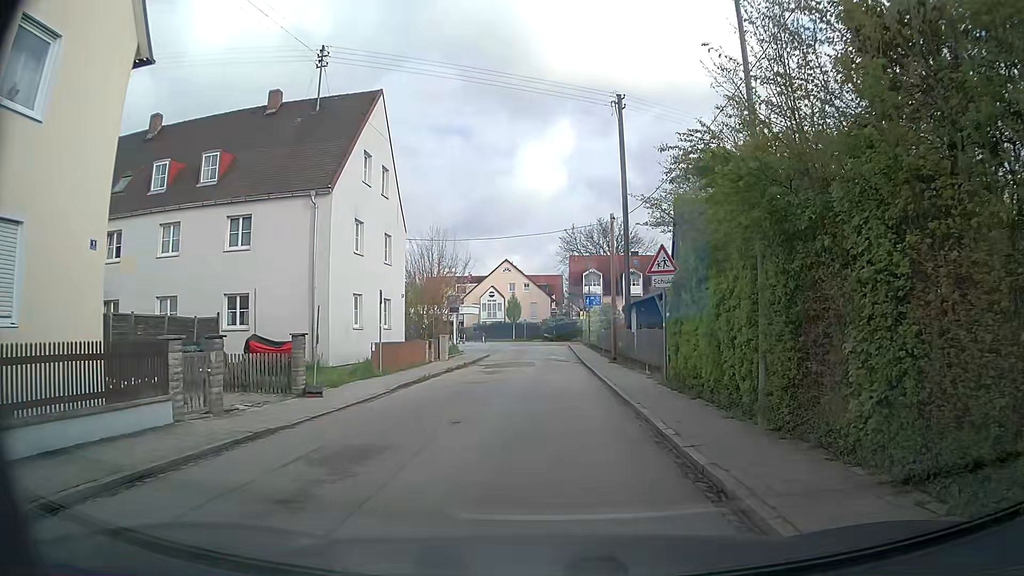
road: residential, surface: asphalt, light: Day
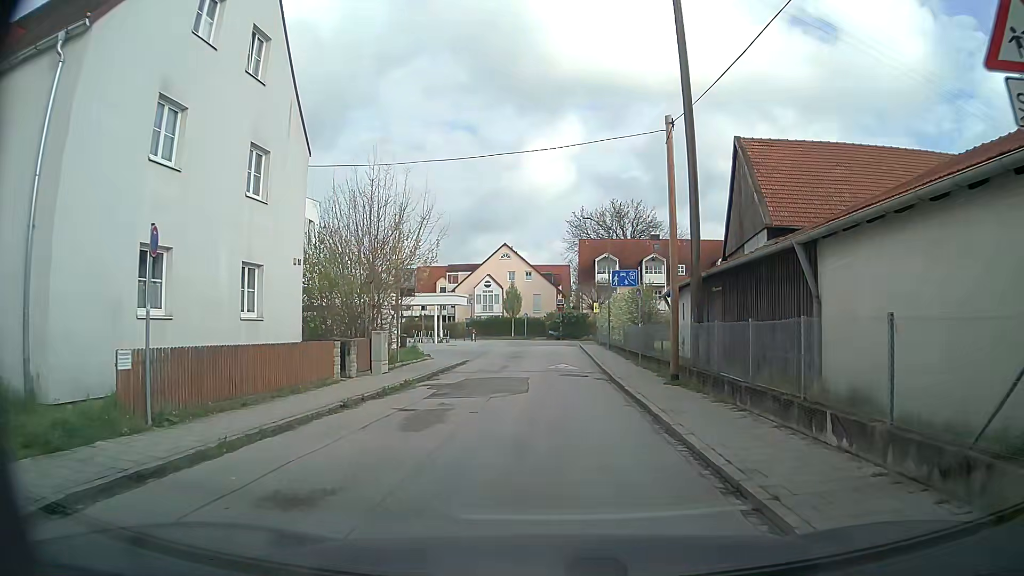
(-0.3, +13.8) m; -1°
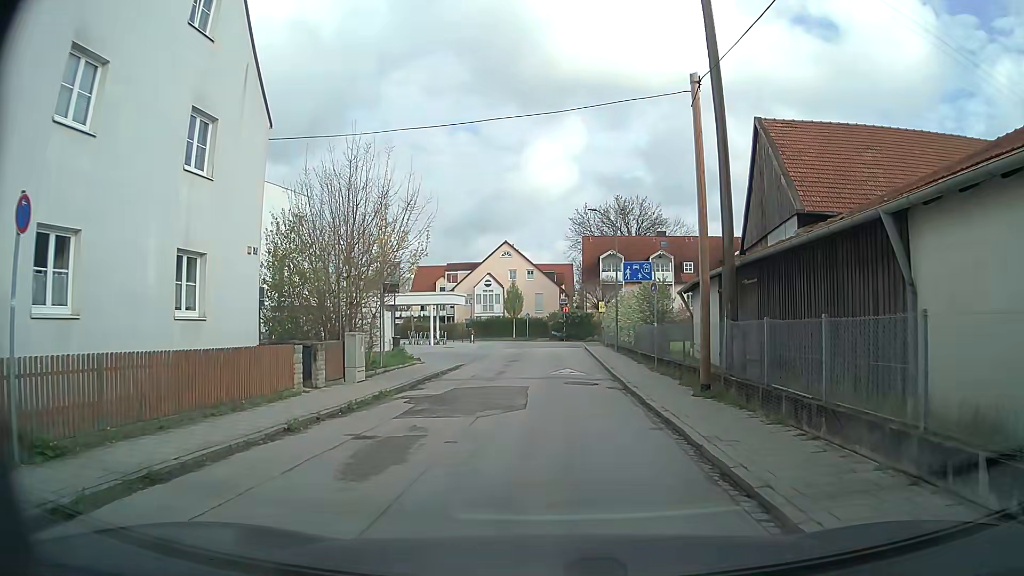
(0.0, +3.0) m; -1°
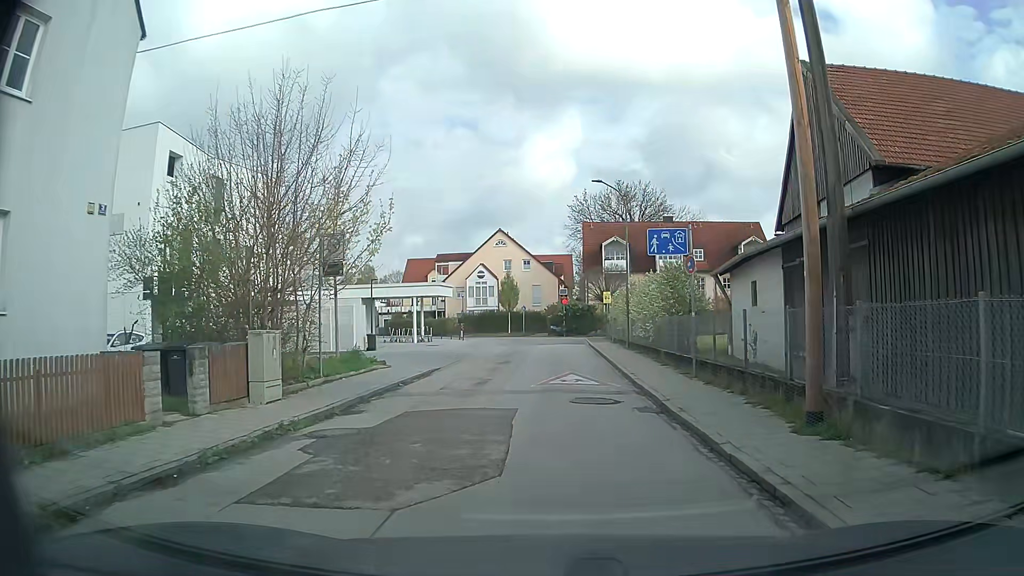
(+0.1, +5.7) m; +1°
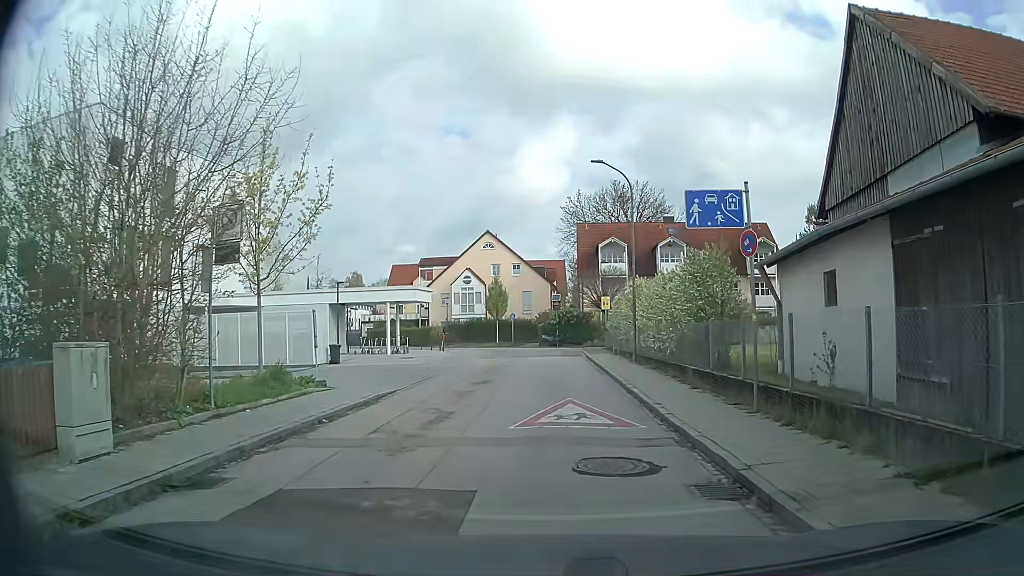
(+0.1, +5.1) m; +2°
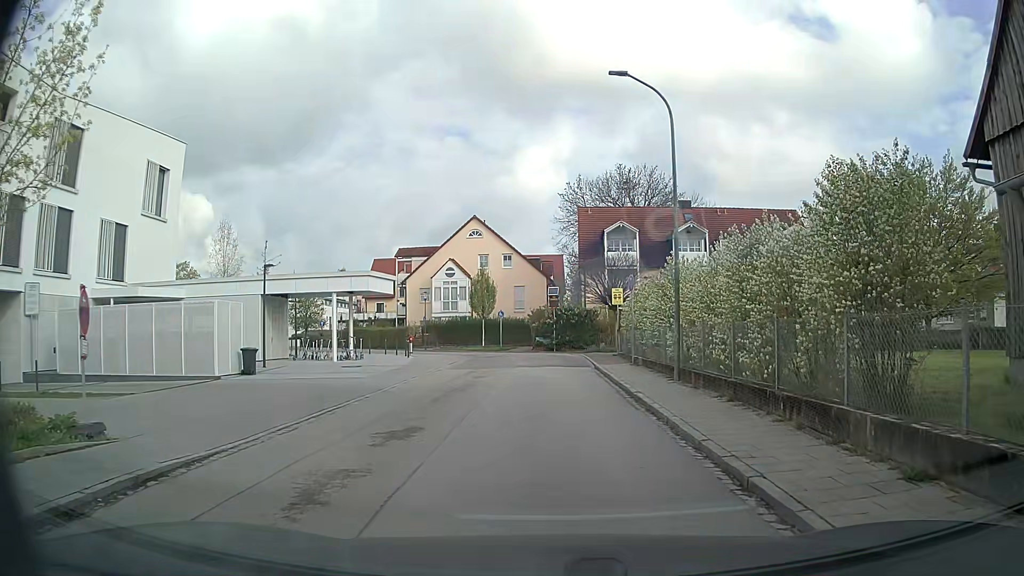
(-0.1, +9.2) m; 0°
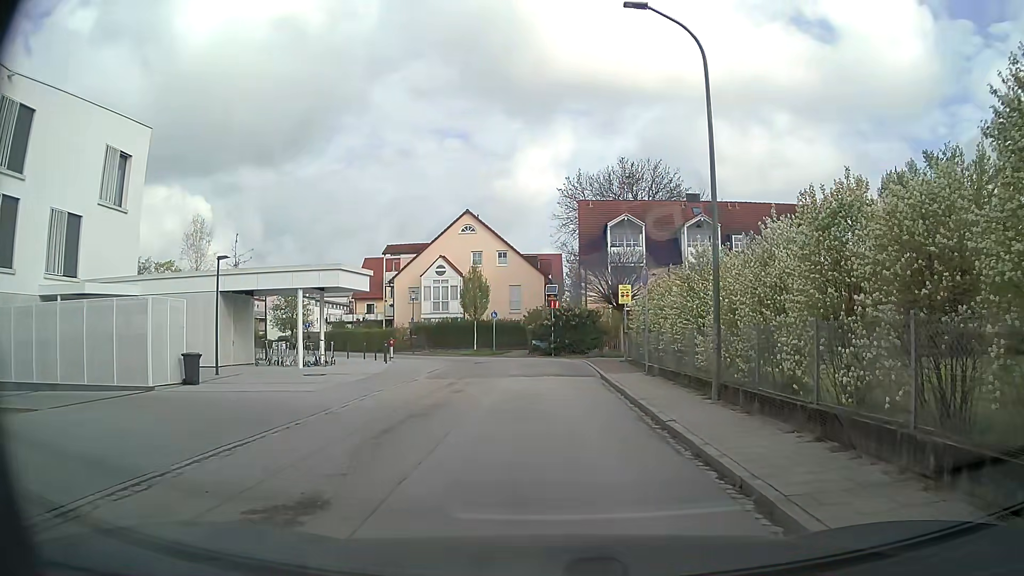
(0.0, +3.9) m; 0°
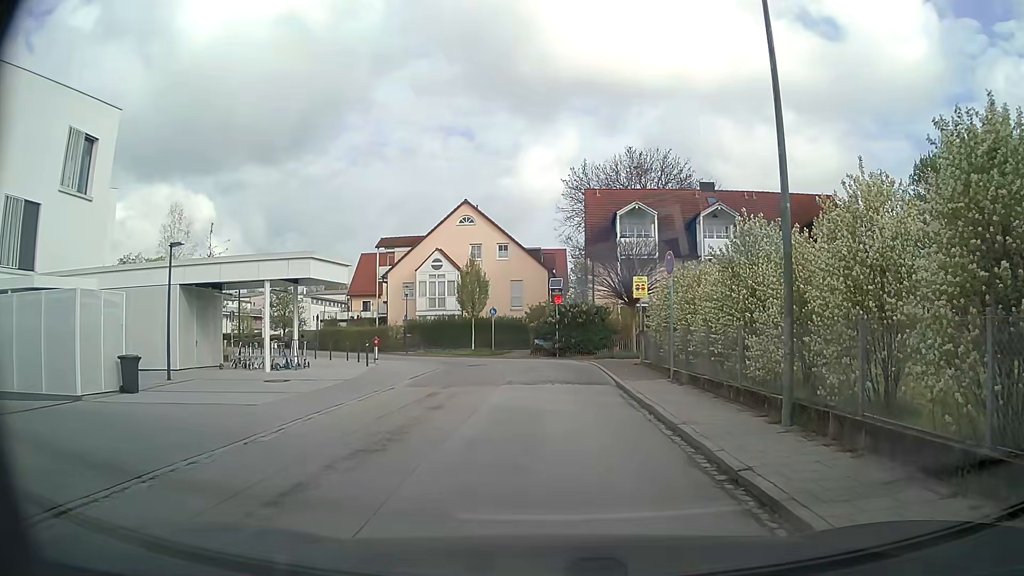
(-0.1, +3.5) m; 0°
